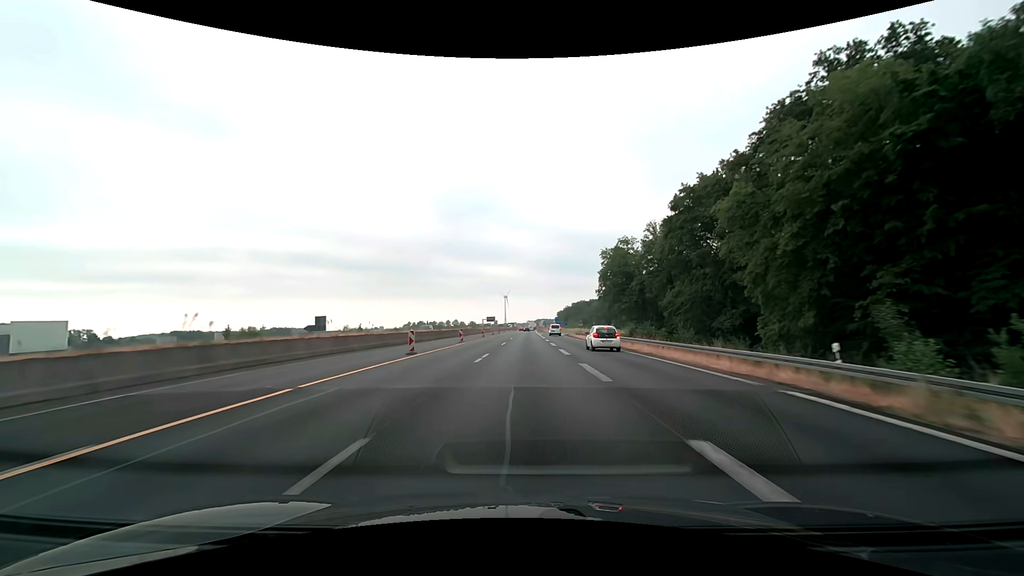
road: motorway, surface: asphalt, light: Day
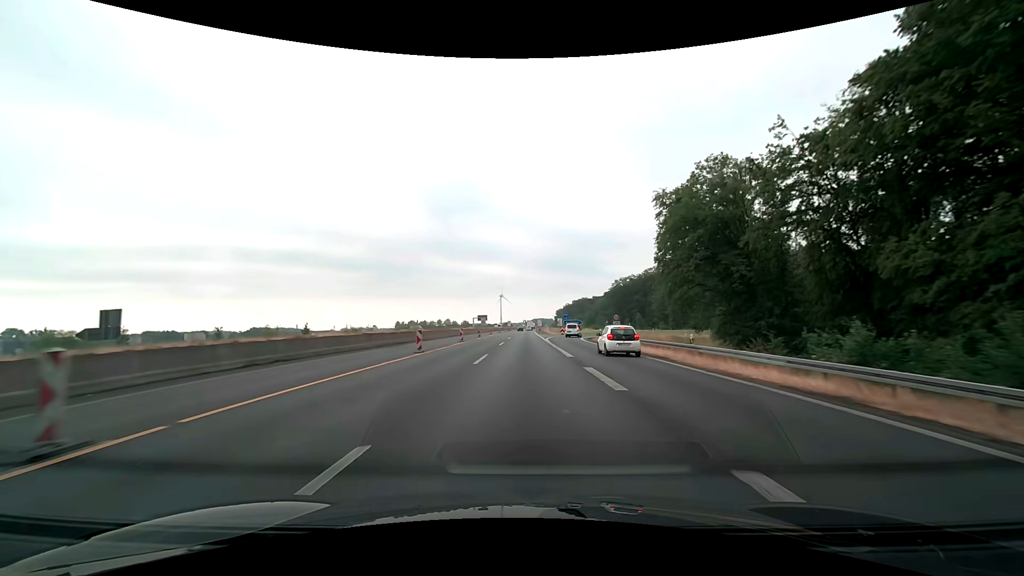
(+0.1, +37.8) m; 0°
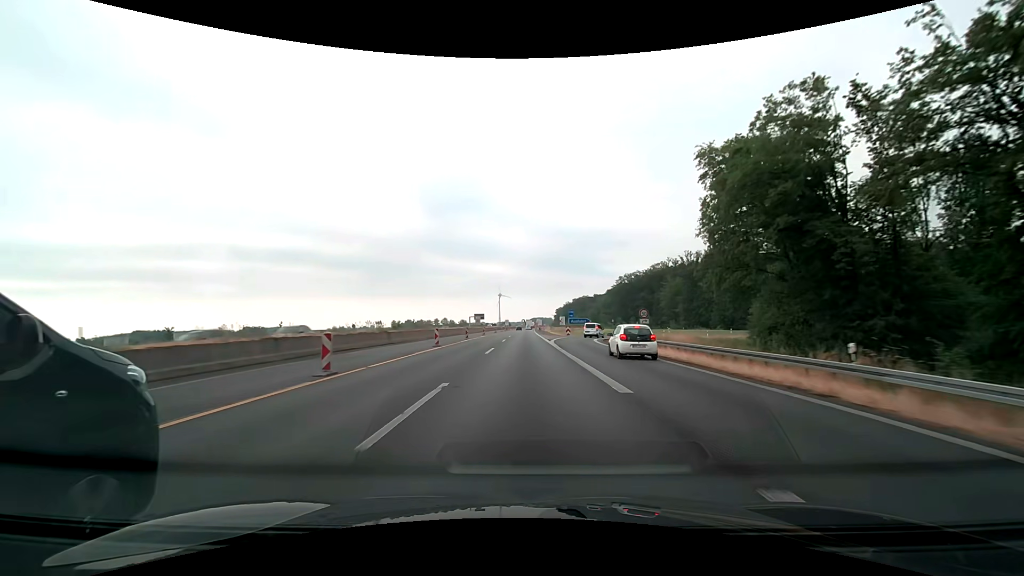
(0.0, +12.5) m; 0°
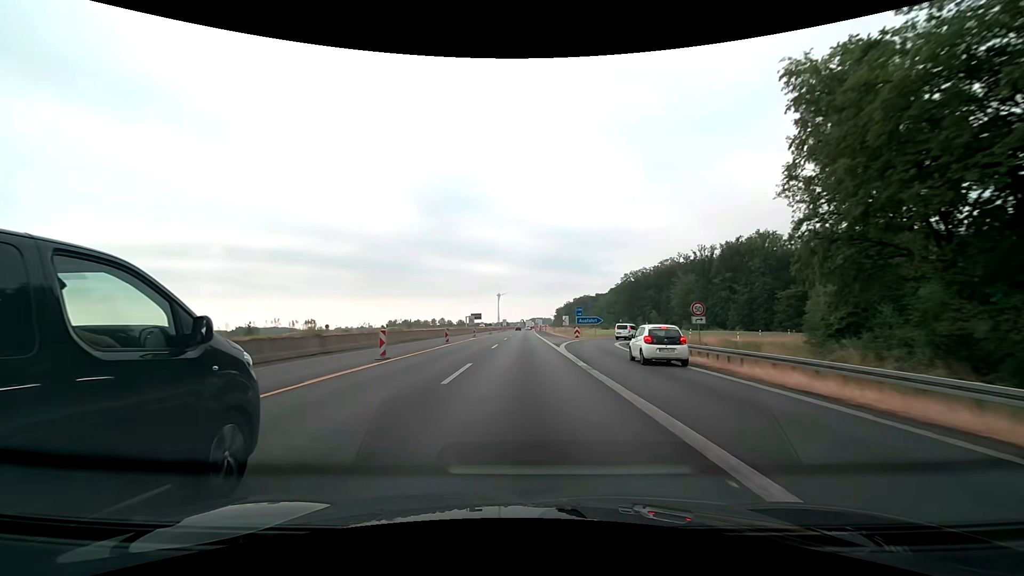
(0.0, +12.5) m; 0°
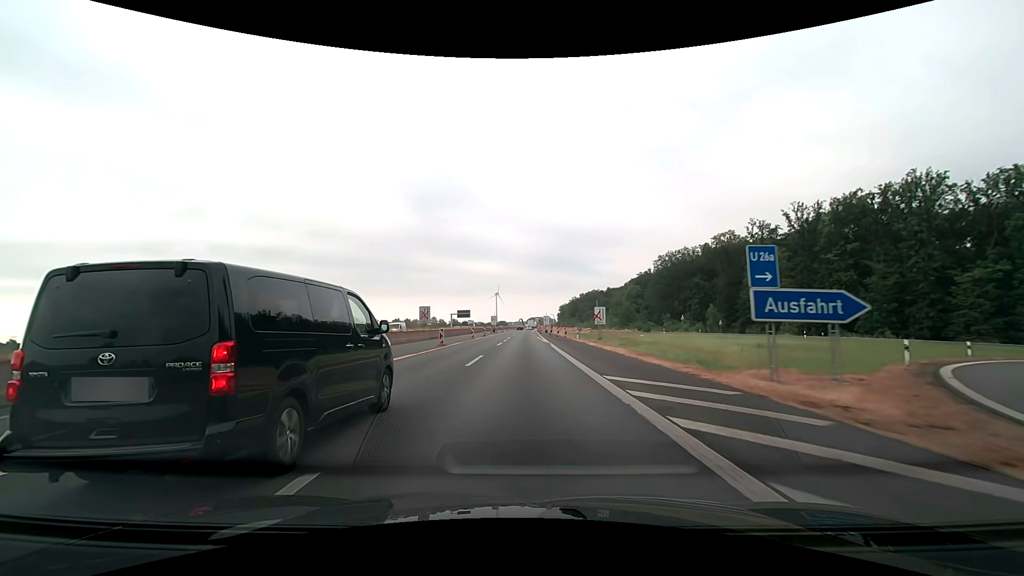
(+0.1, +50.1) m; 0°
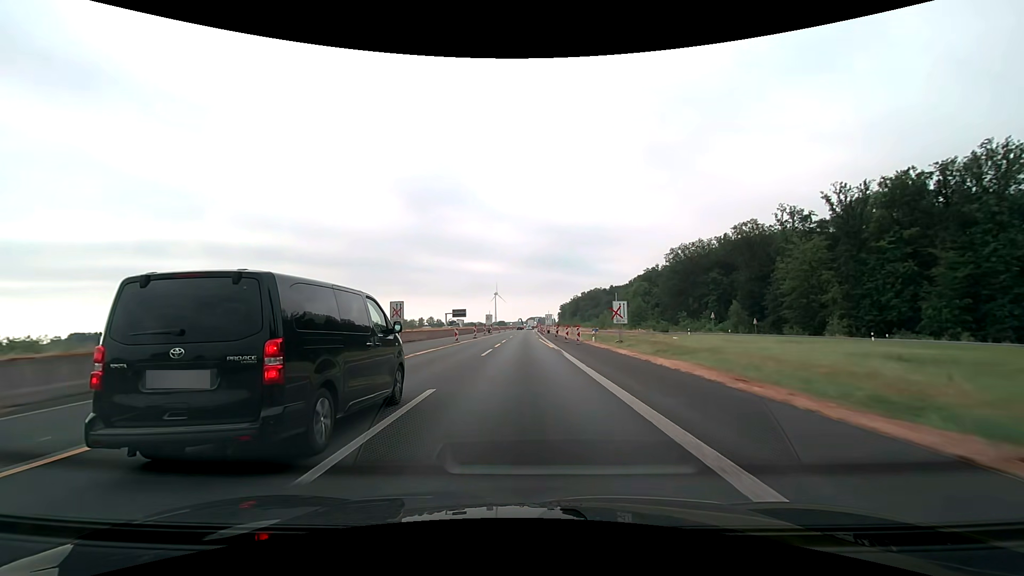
(0.0, +12.5) m; 0°
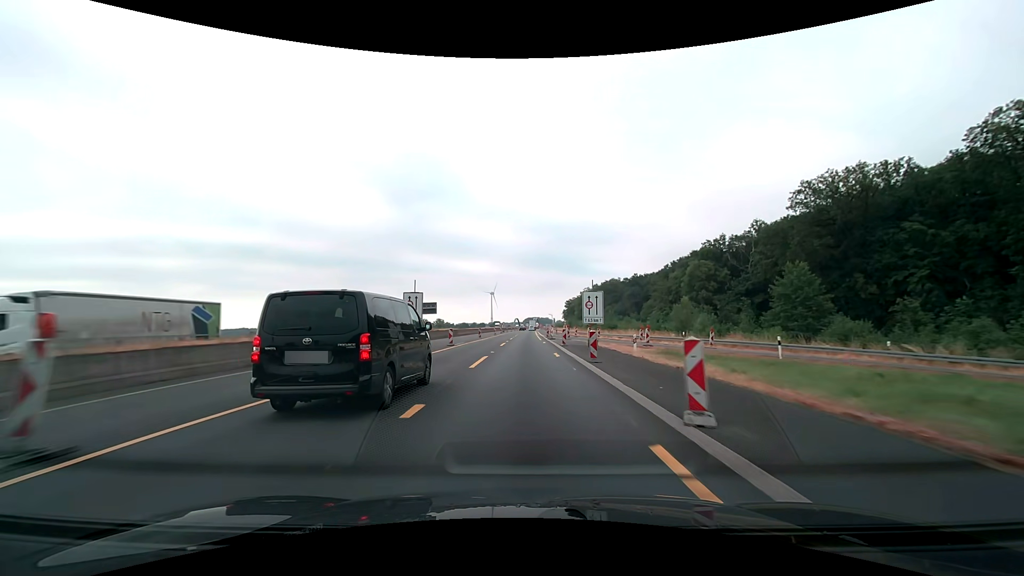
(+0.2, +62.5) m; 0°
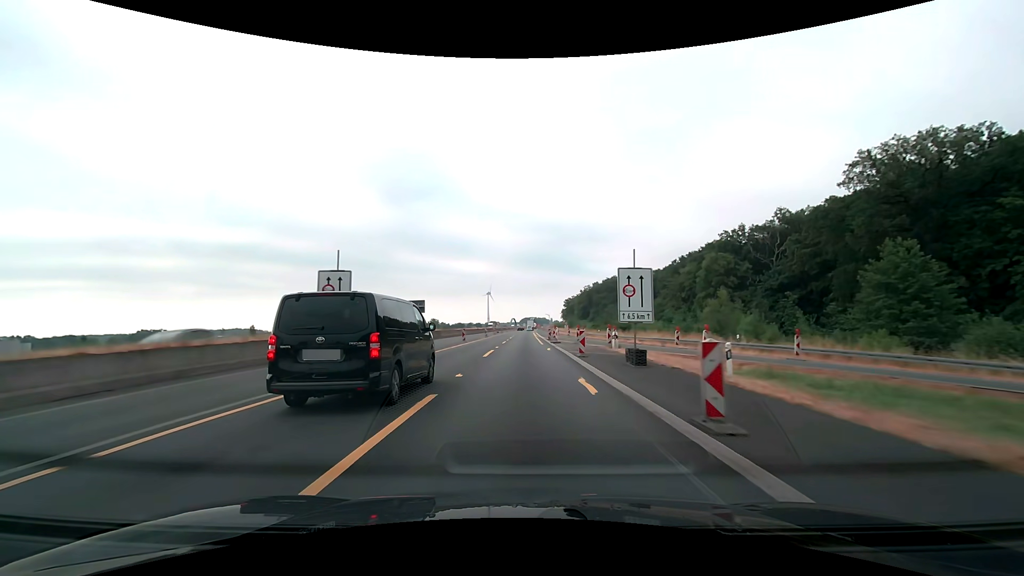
(0.0, +12.5) m; 0°
(0, +10) (0, +20) (0, +30) (0, +40) (0, +50) (0, +60) (0, +70) (0, +80) (0, +90) (0, +100) m
